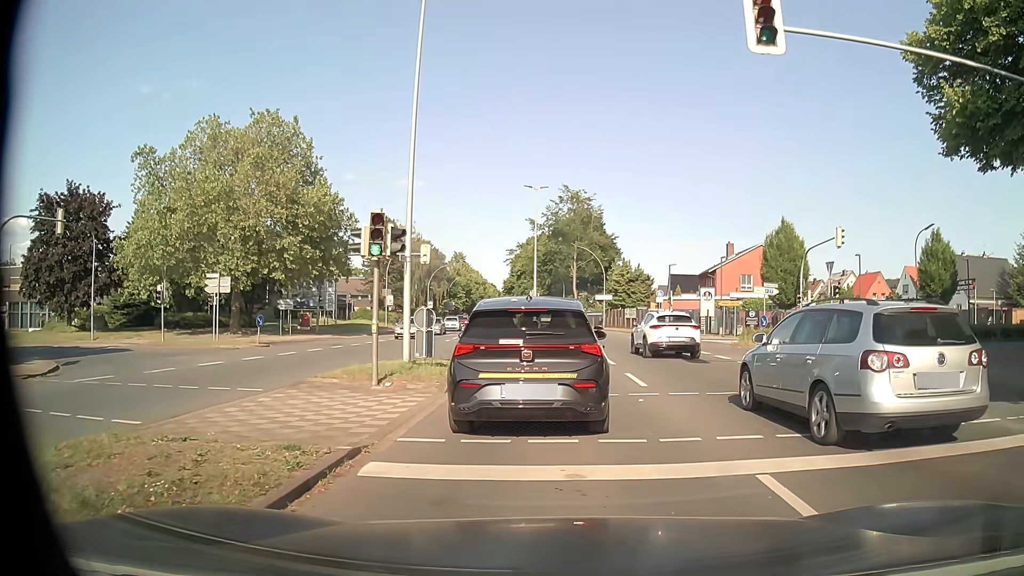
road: primary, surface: asphalt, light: Day
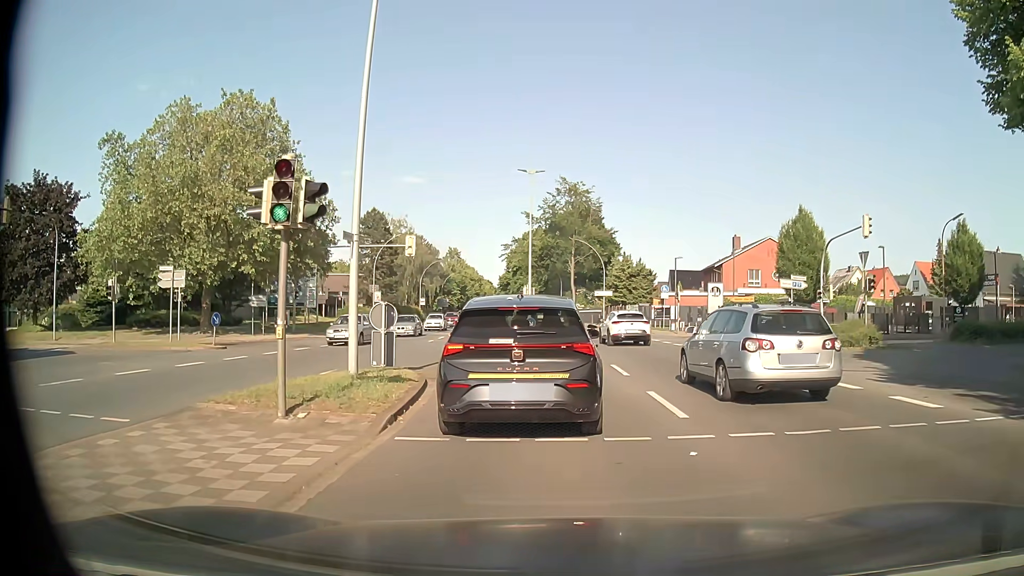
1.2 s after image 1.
(0.0, +4.3) m; 0°
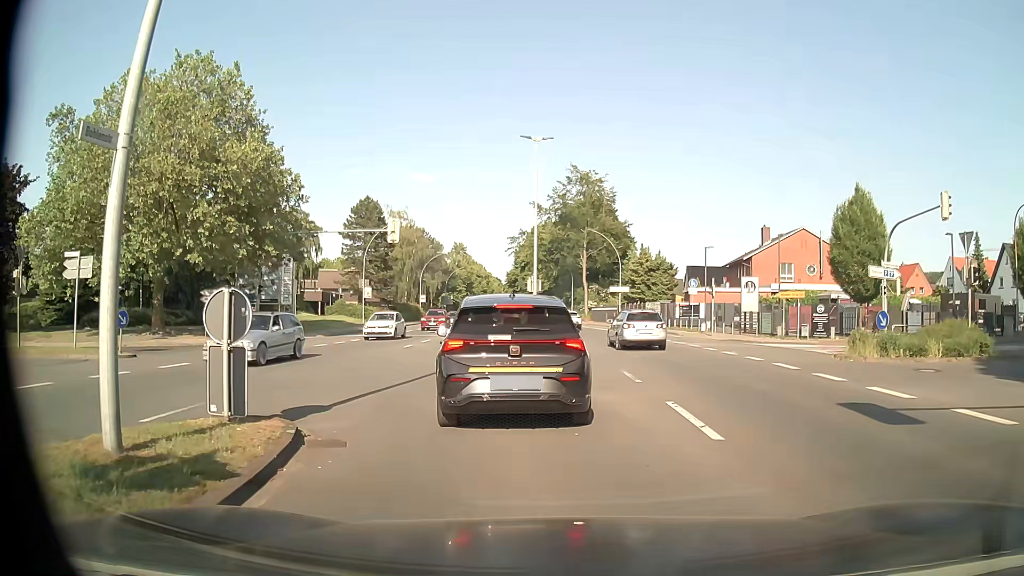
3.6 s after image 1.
(0.0, +7.6) m; 0°
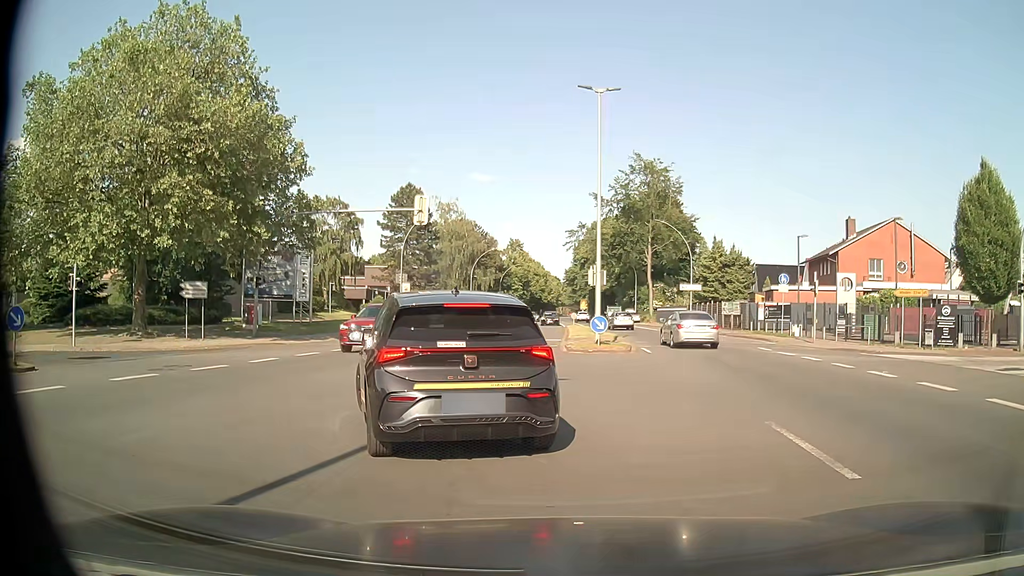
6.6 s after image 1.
(-0.2, +7.6) m; -6°
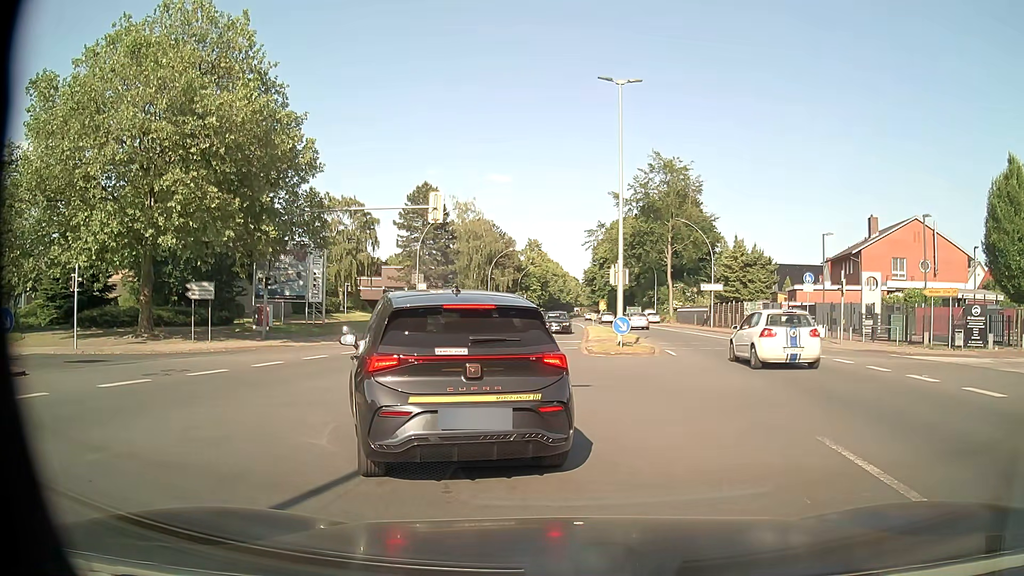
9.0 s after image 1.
(0.0, +1.1) m; 0°
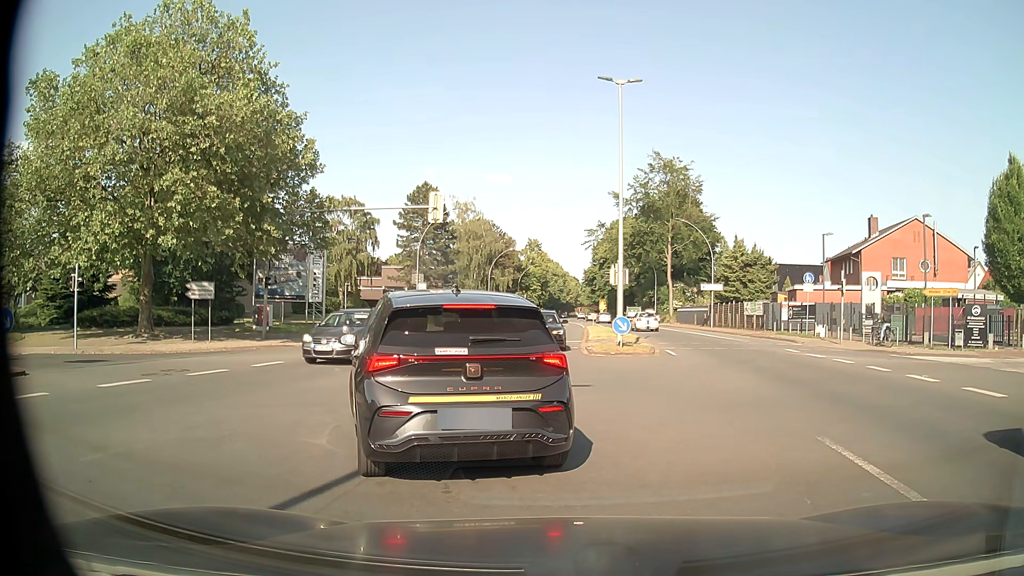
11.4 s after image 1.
(0.0, 0.0) m; 0°
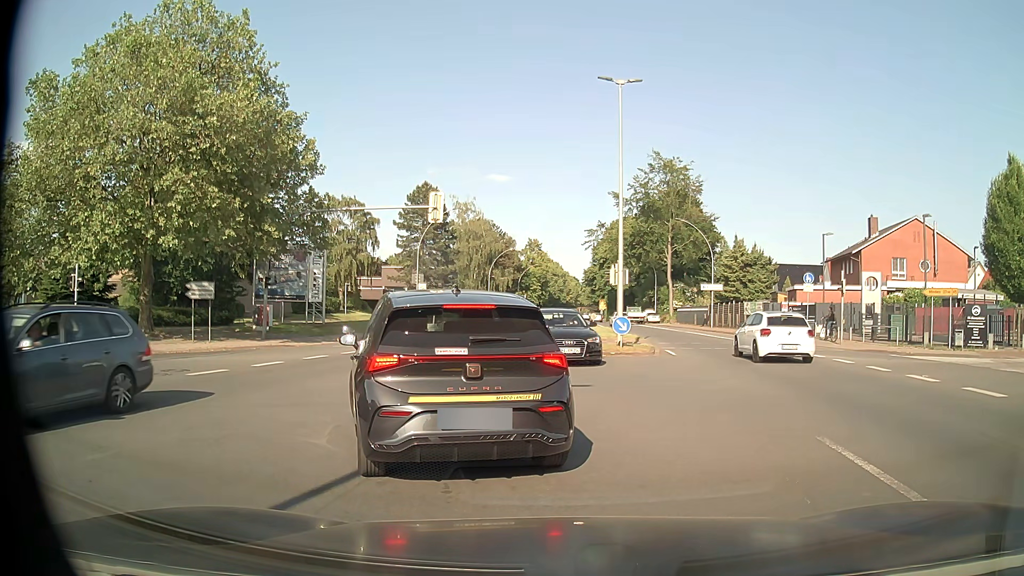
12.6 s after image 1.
(0.0, 0.0) m; 0°
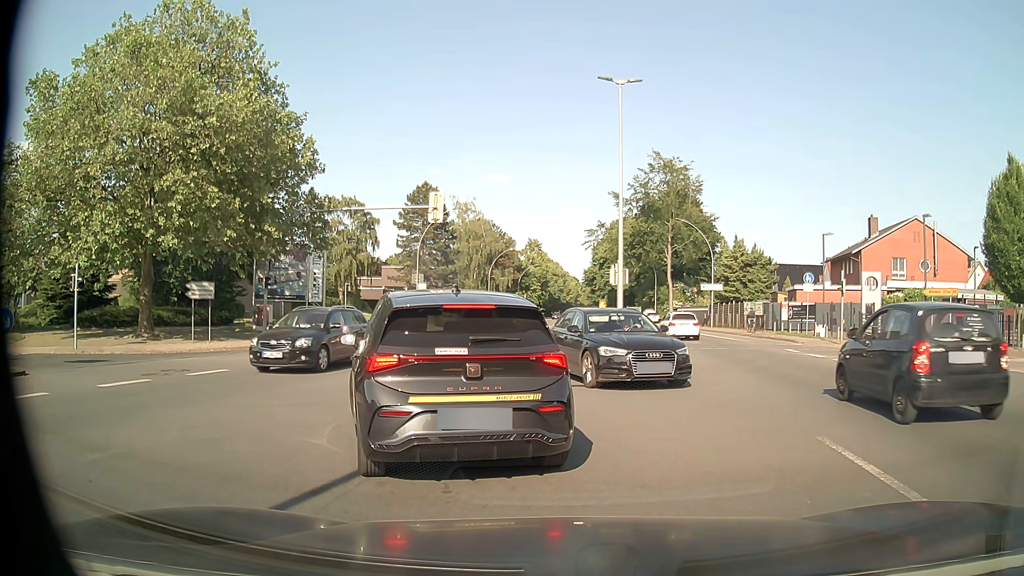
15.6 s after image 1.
(0.0, 0.0) m; 0°
(-2, +10) (-10, +15) (-20, +17) (-30, +16) (-40, +15) (-50, +14) (-60, +13) (-70, +12) (-80, +11) (-90, +10) m
